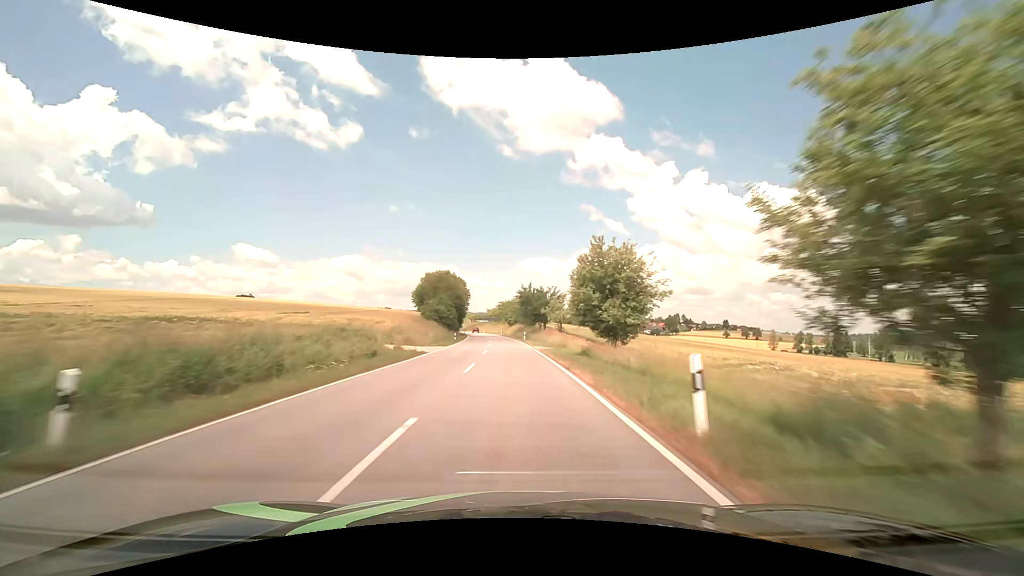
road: secondary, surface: asphalt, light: Day
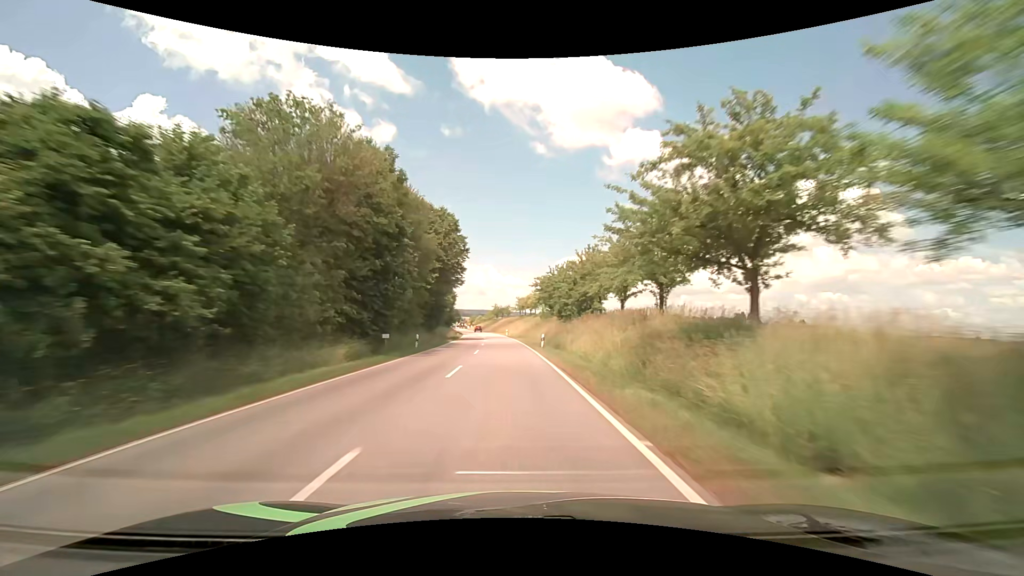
(-2.6, +73.9) m; -4°
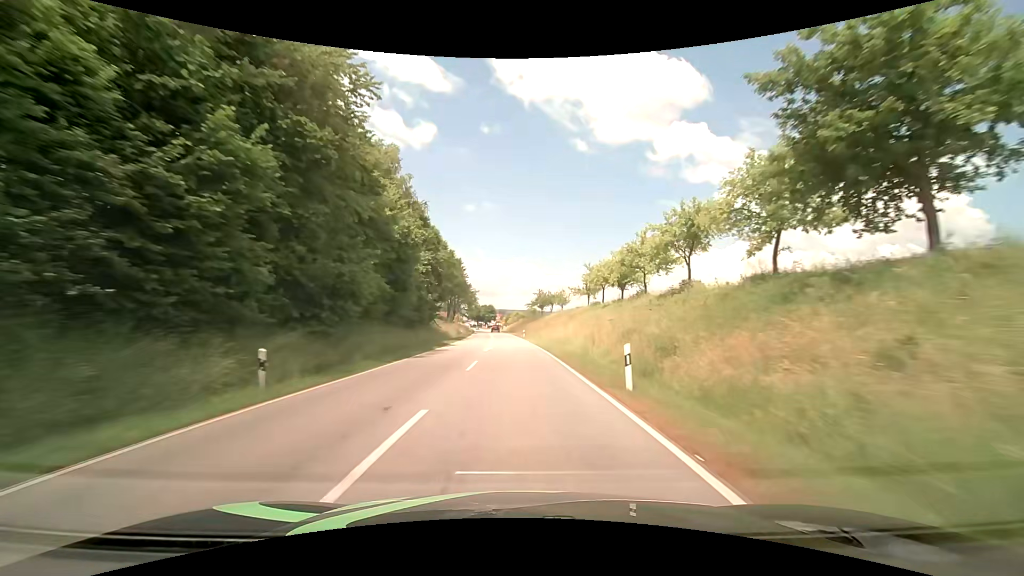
(-3.1, +69.8) m; -5°
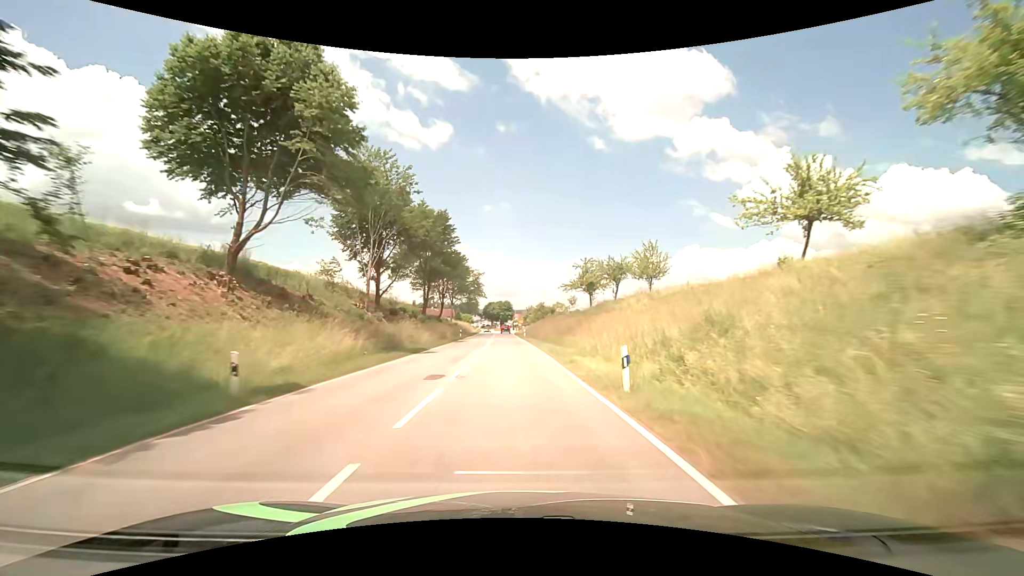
(-1.1, +51.3) m; -3°
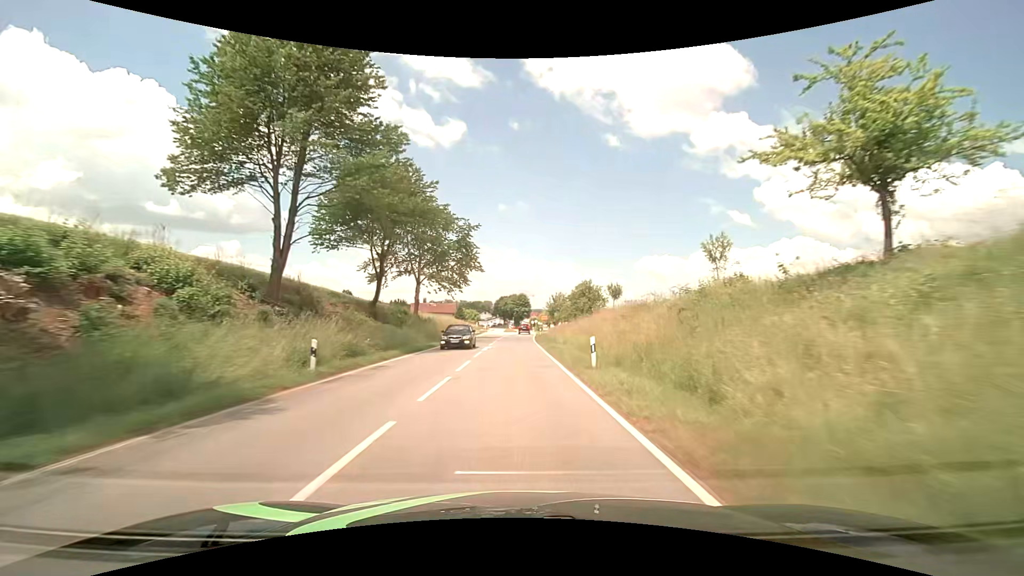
(-0.7, +46.9) m; -2°
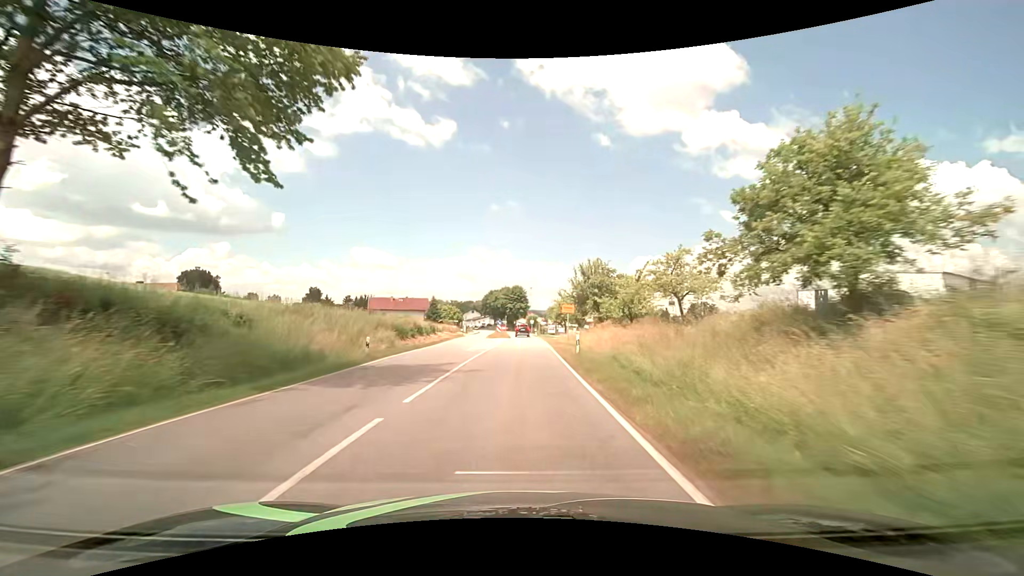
(+0.2, +42.5) m; +1°
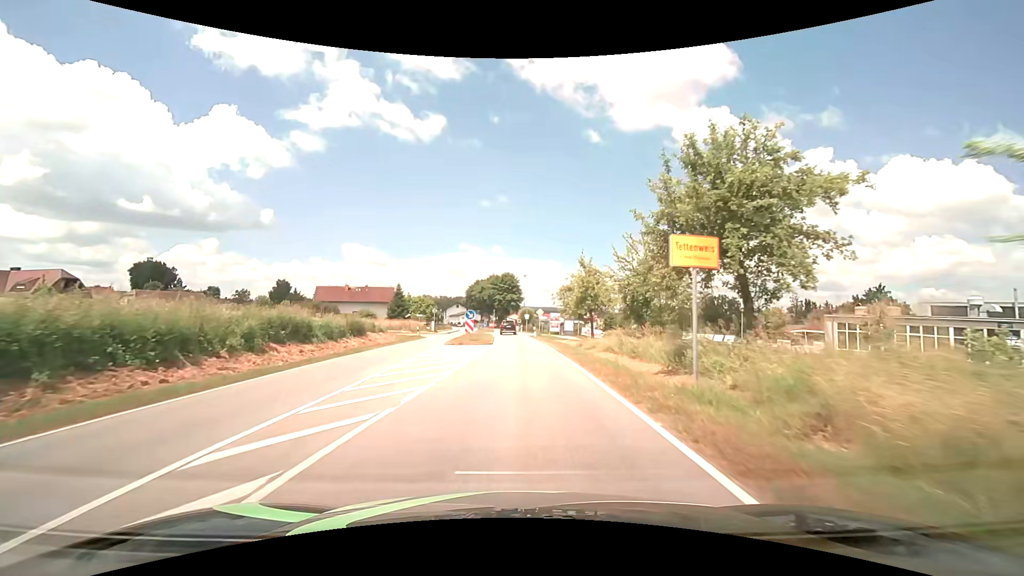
(+0.2, +27.4) m; +1°
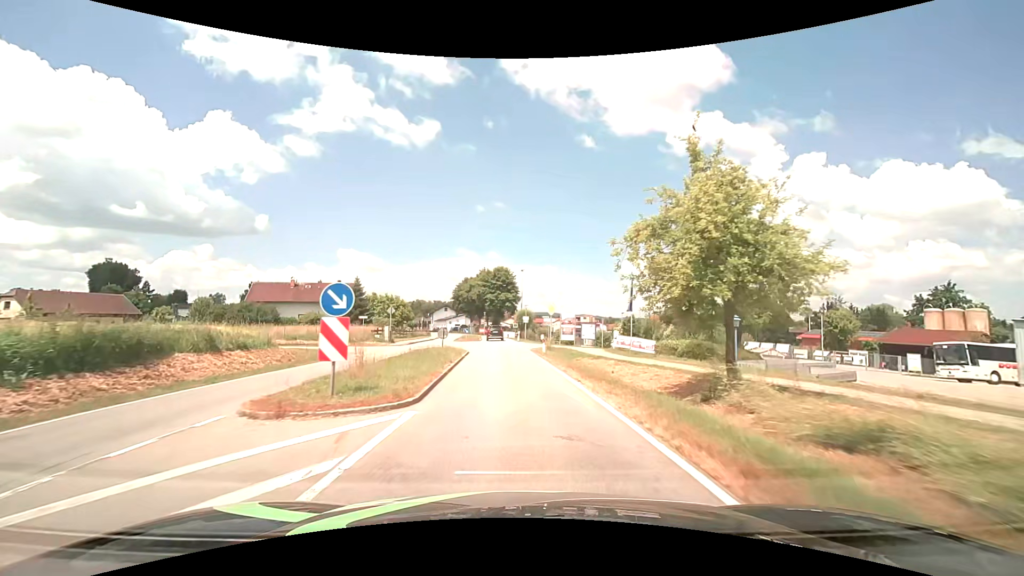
(+0.1, +22.2) m; 0°
(0, +10) (0, +20) (-1, +30) (-1, +40) (-1, +50) (-2, +60) (-3, +70) (-4, +80) (-7, +90) (-9, +99) m
